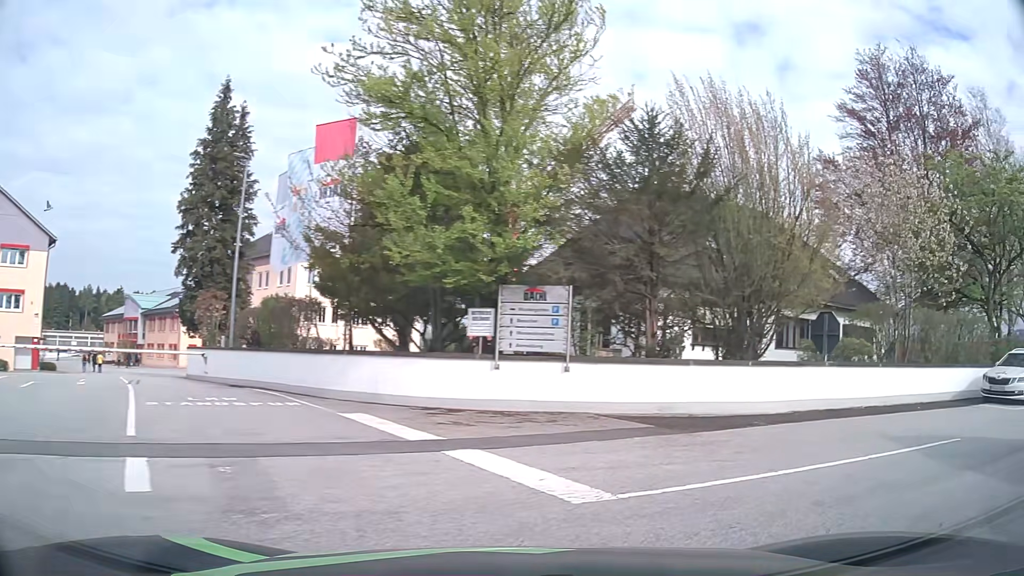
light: Day
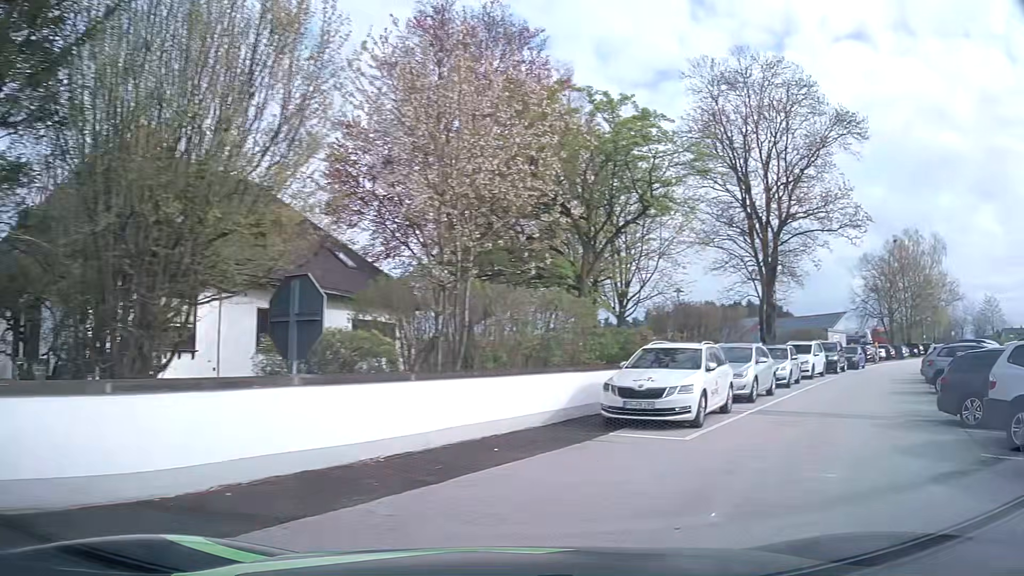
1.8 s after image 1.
(+2.8, +7.1) m; +42°
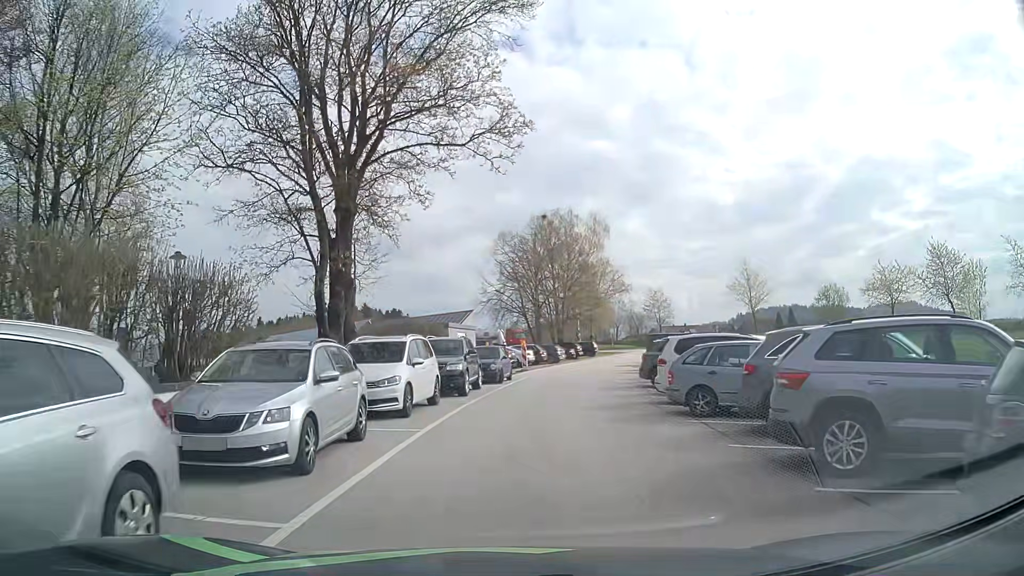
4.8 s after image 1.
(+6.7, +14.8) m; +32°
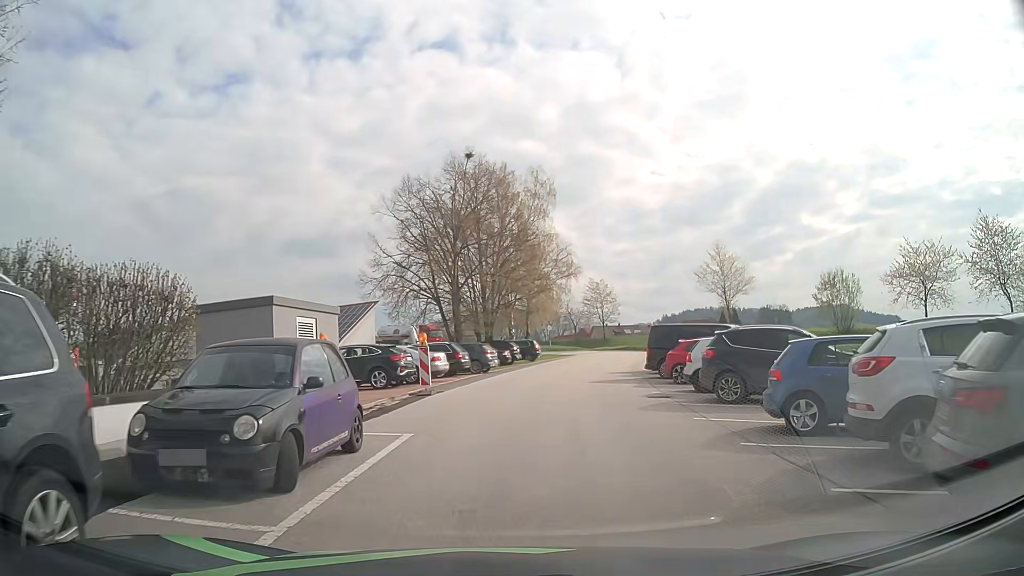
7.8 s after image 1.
(+1.0, +18.8) m; +6°
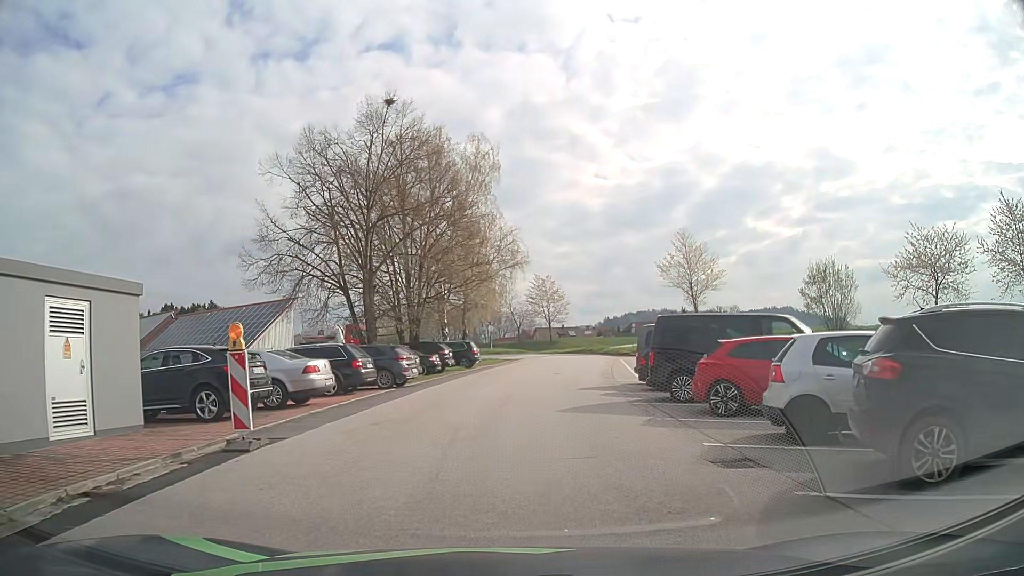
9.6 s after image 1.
(+0.4, +9.3) m; +6°
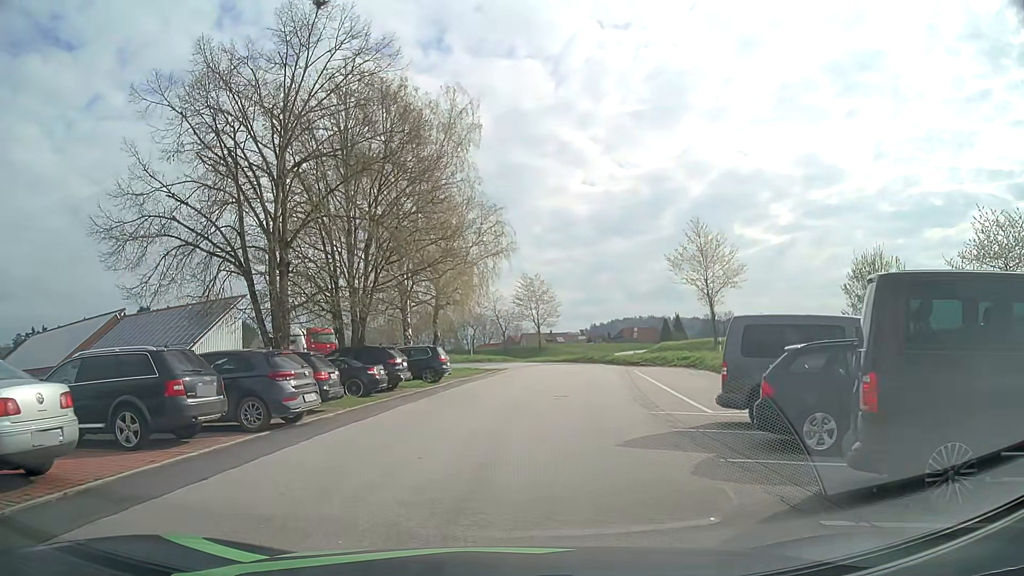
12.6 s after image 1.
(+0.1, +10.1) m; 0°
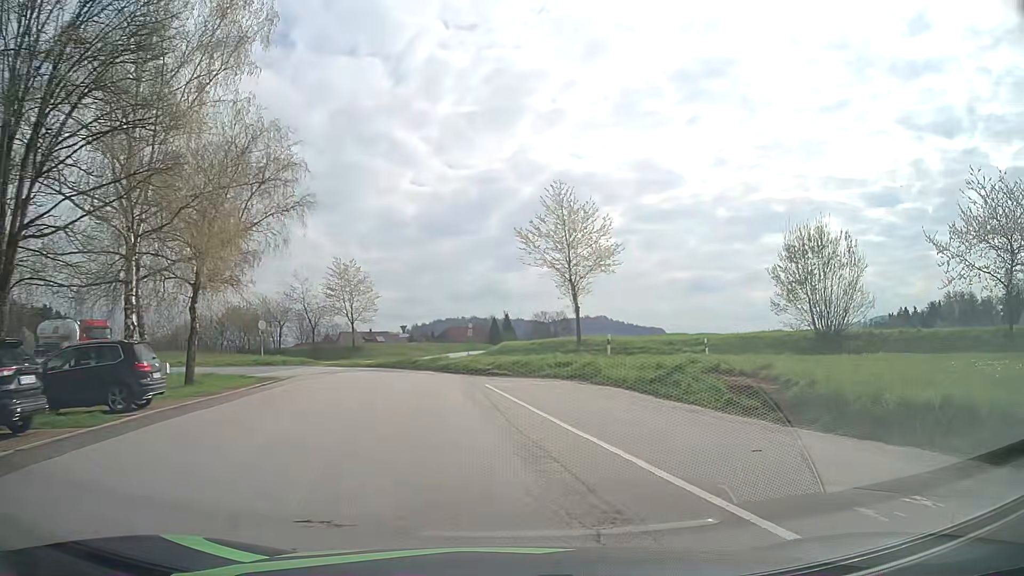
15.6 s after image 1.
(+1.2, +13.7) m; +16°
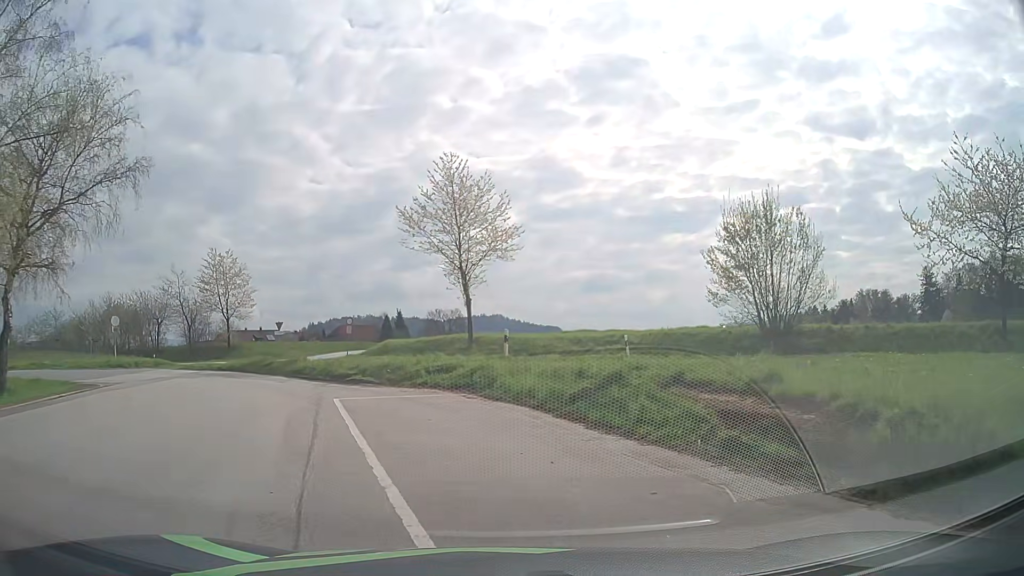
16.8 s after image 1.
(+0.6, +6.3) m; +8°
